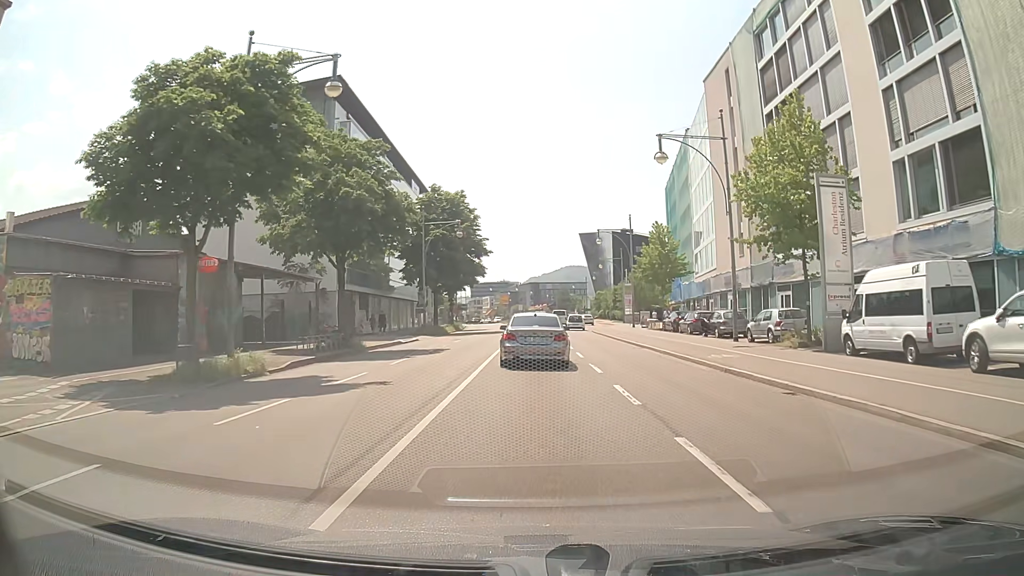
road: primary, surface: asphalt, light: Day
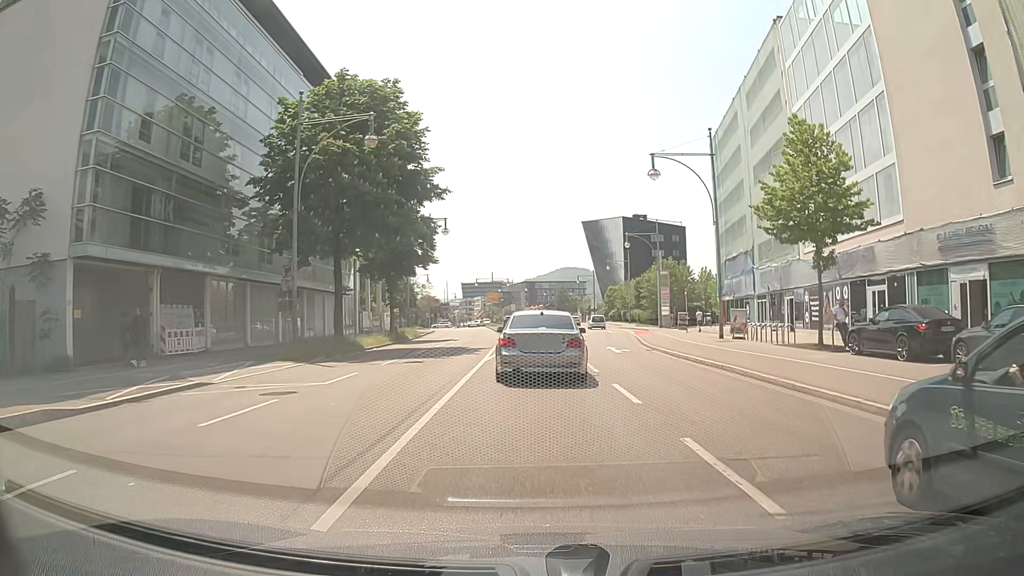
(-0.2, +30.3) m; 0°
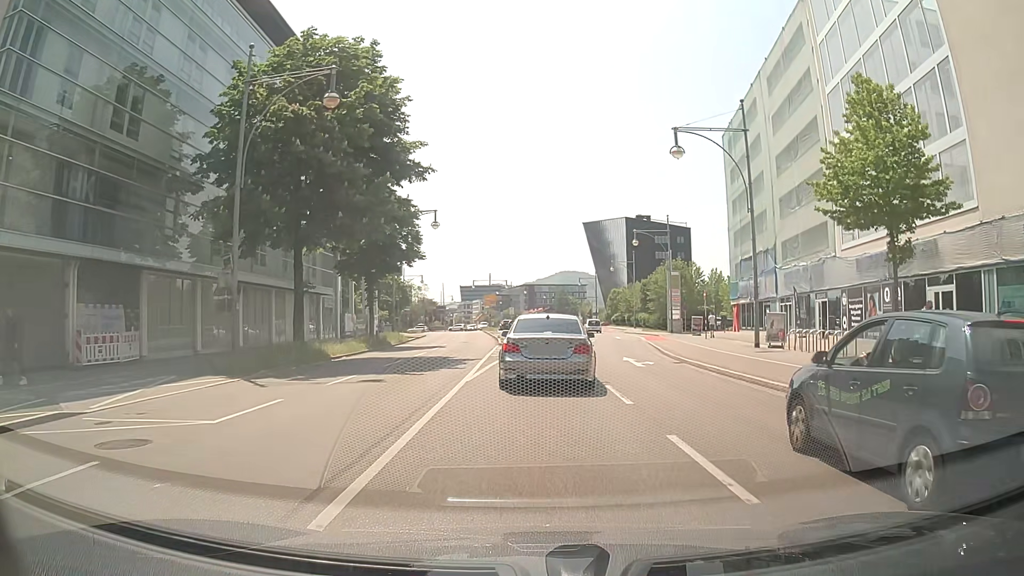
(0.0, +5.5) m; +1°
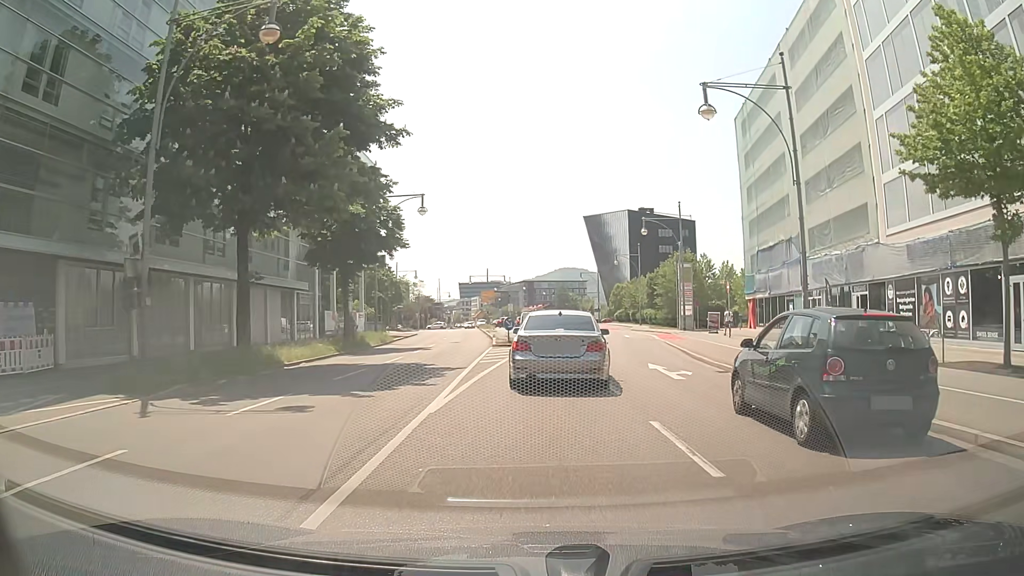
(0.0, +5.2) m; -1°
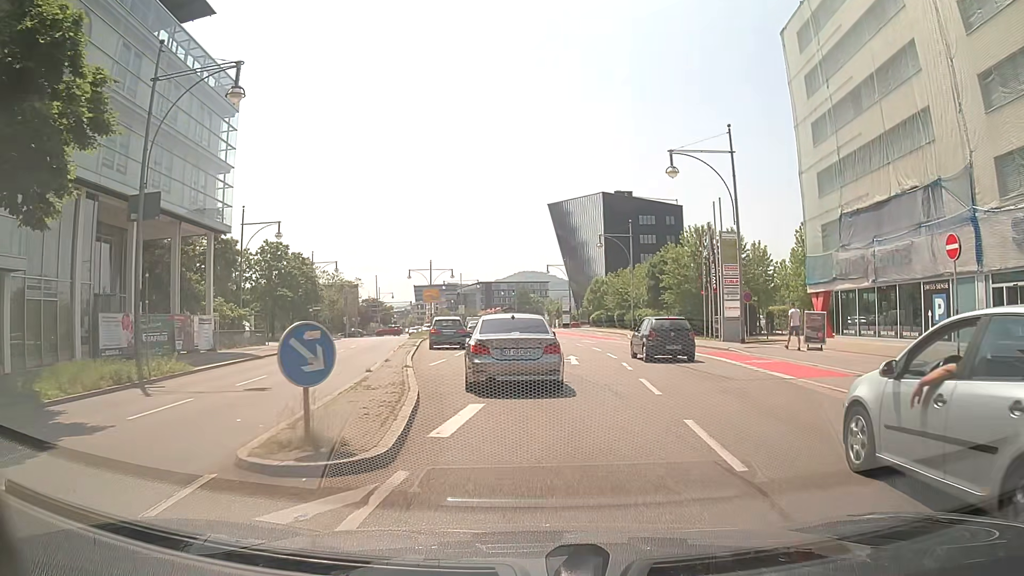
(+0.9, +24.0) m; +3°
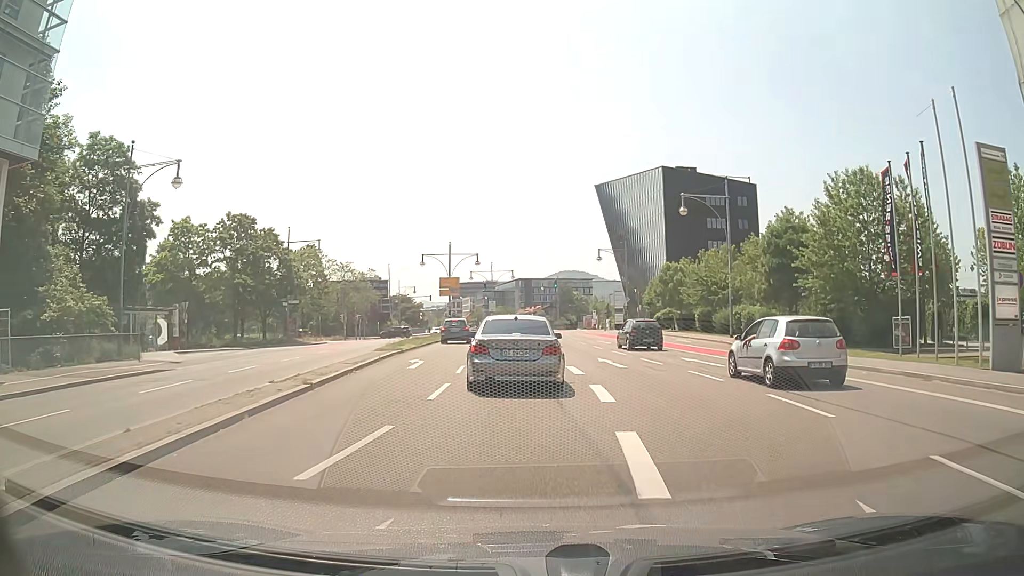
(0.0, +21.1) m; -1°
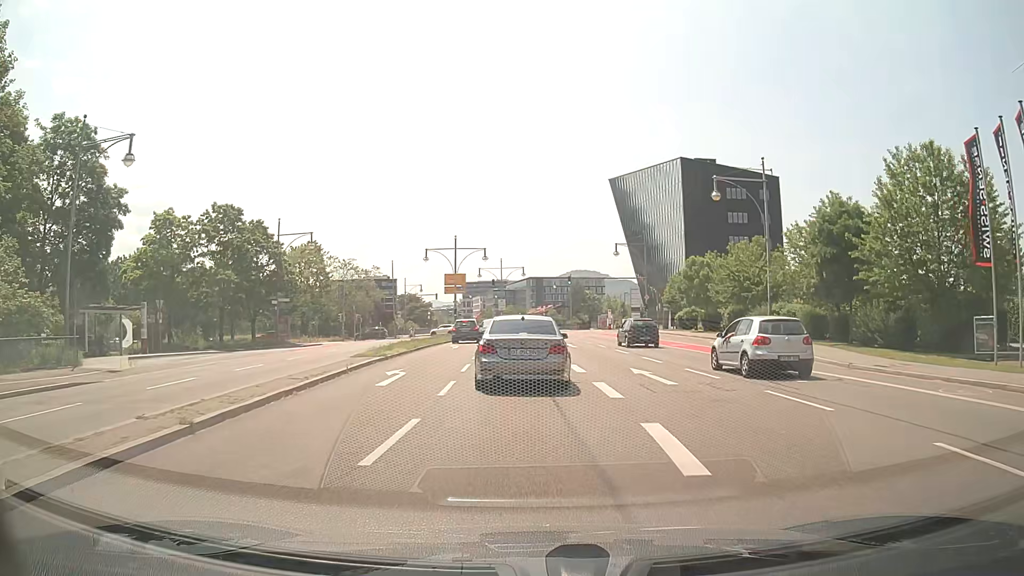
(0.0, +5.4) m; -1°
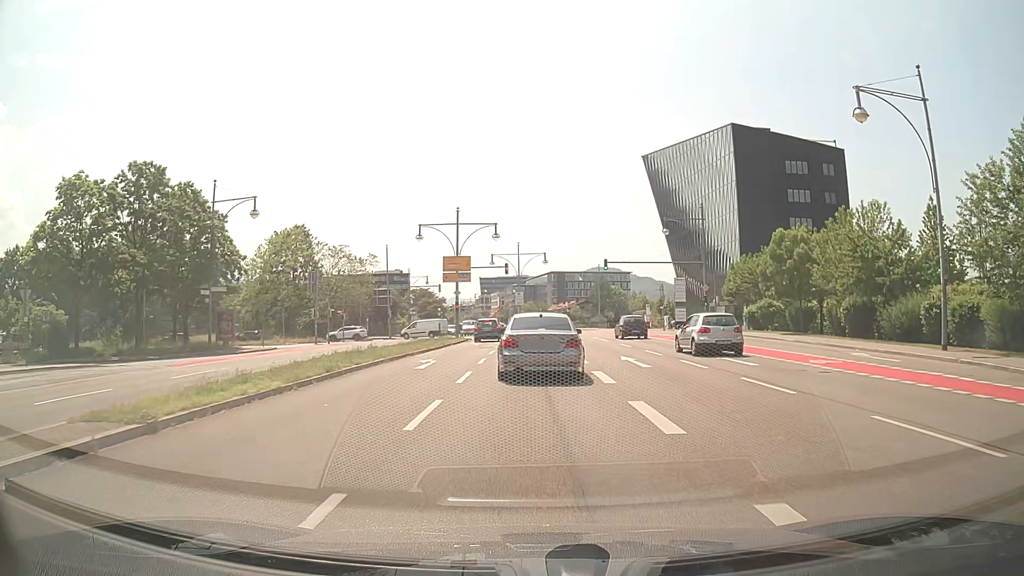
(-0.6, +16.1) m; -3°
(0, +10) (0, +20) (0, +30) (0, +40) (0, +50) (0, +60) (-5, +69) (-14, +72) (-24, +72) (-34, +72) m
